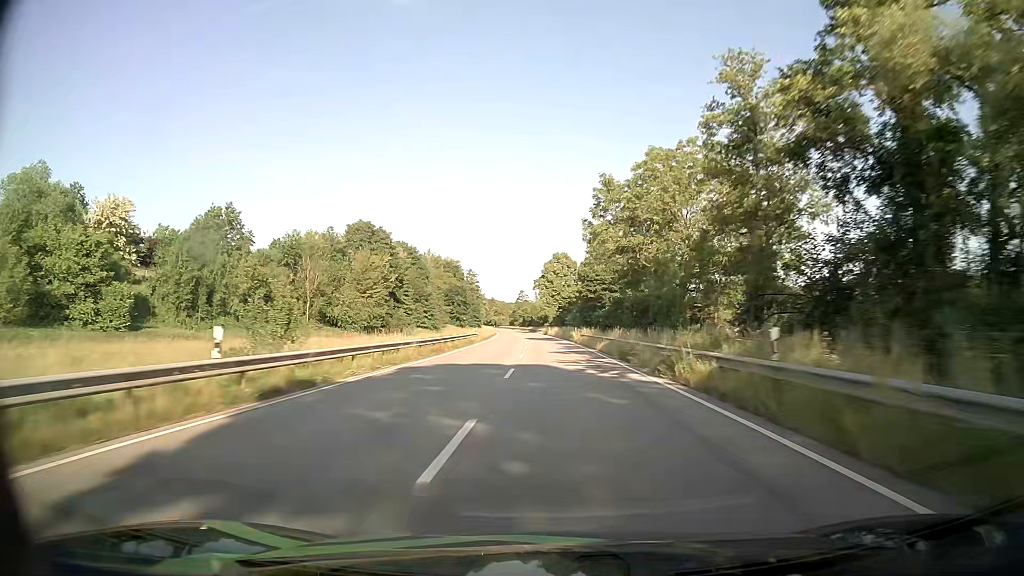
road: primary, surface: asphalt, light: Day
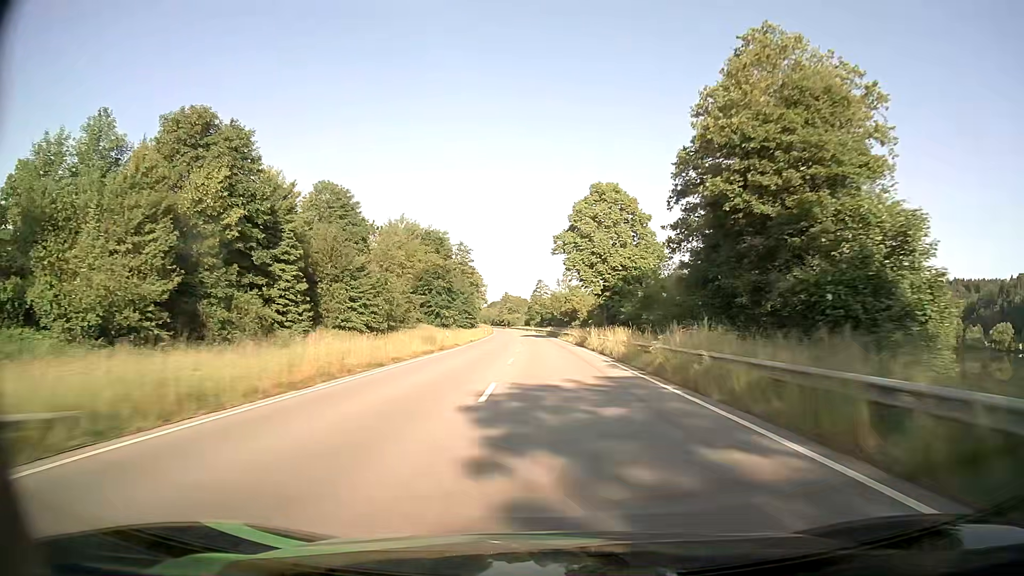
(-1.1, +66.1) m; -2°
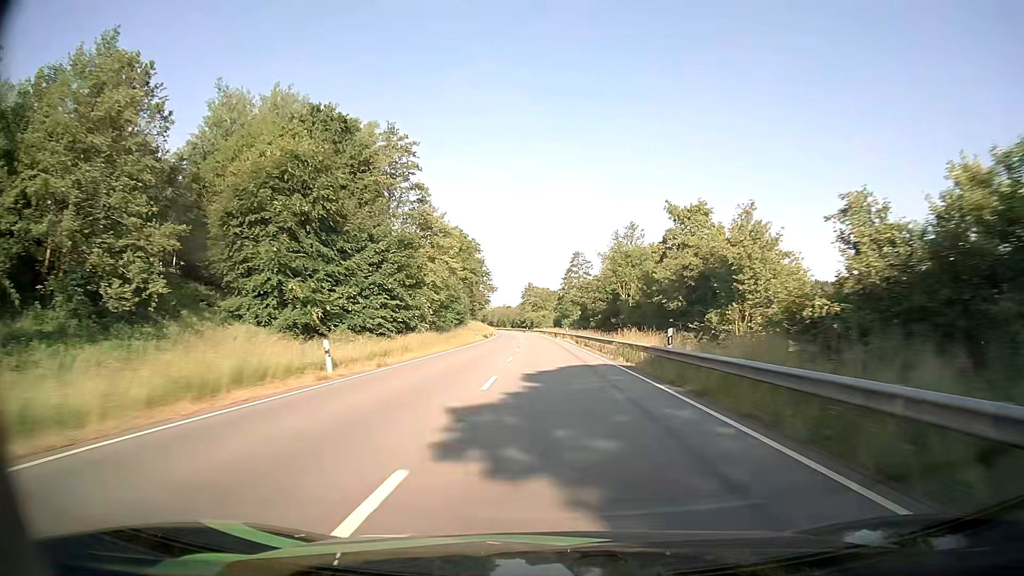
(-2.0, +82.5) m; -3°
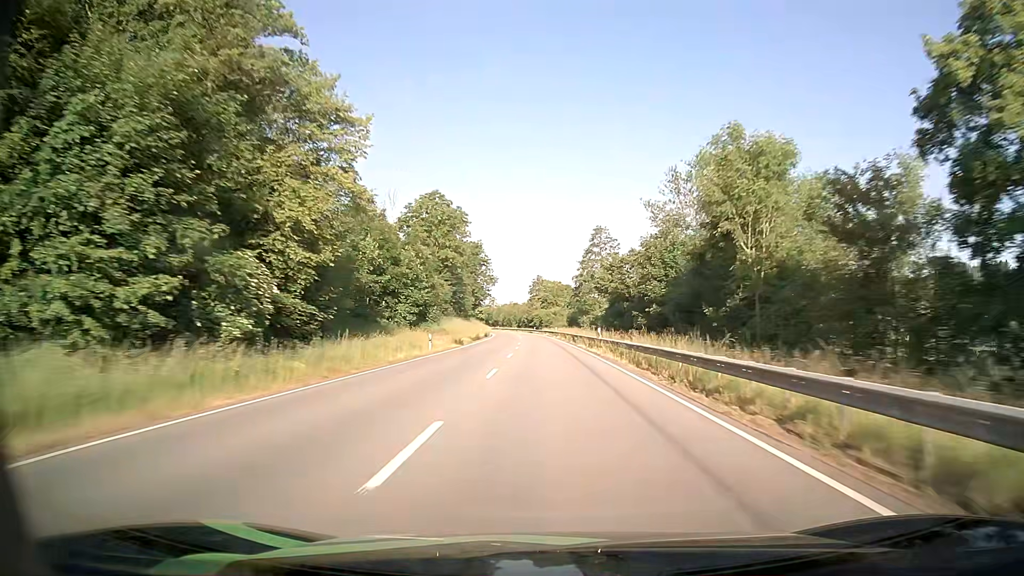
(-0.3, +33.0) m; -1°
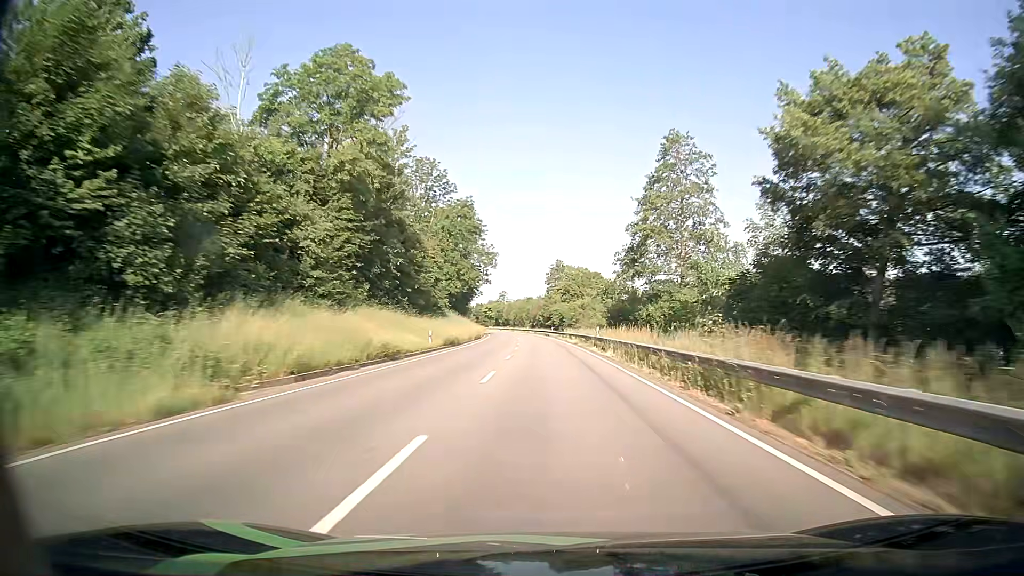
(-0.7, +49.8) m; -2°
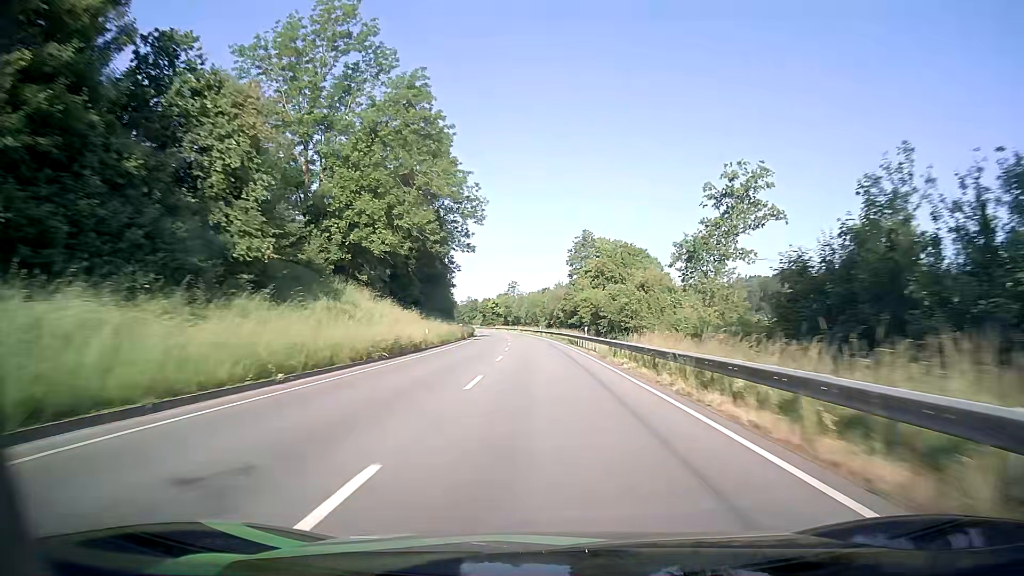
(-0.7, +50.1) m; -2°
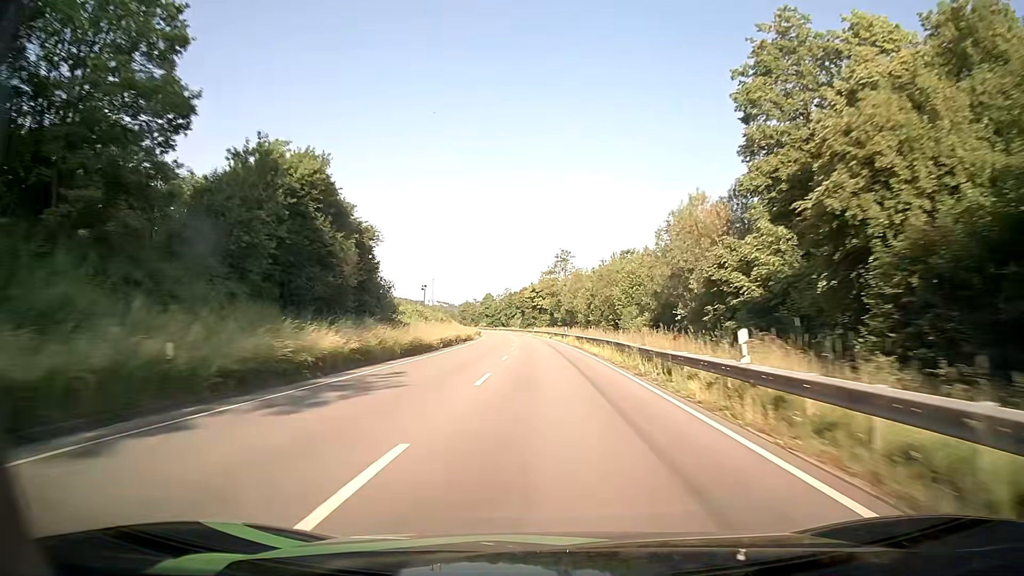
(-3.3, +83.5) m; -5°
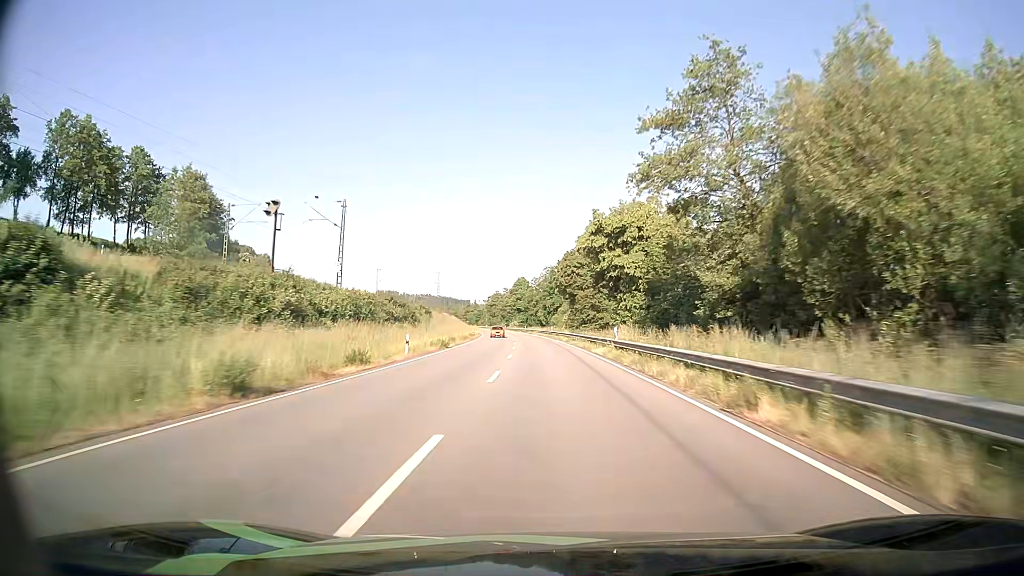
(-3.4, +84.1) m; -4°
(0, +10) (0, +20) (0, +30) (-1, +40) (-1, +50) (-1, +60) (-2, +70) (-2, +80) (-3, +90) (-4, +100) m
